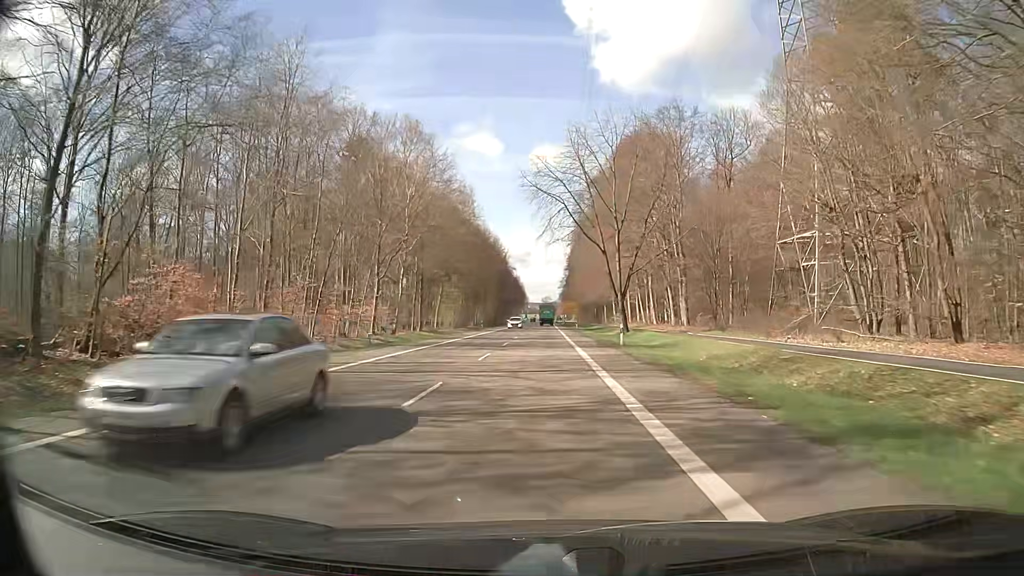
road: secondary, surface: asphalt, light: Day
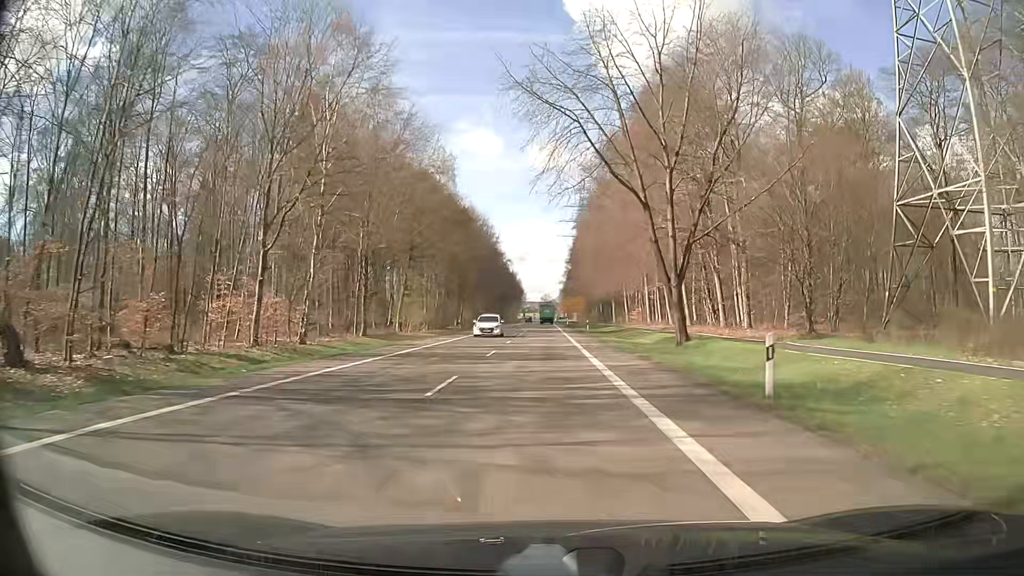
(+0.1, +21.6) m; 0°
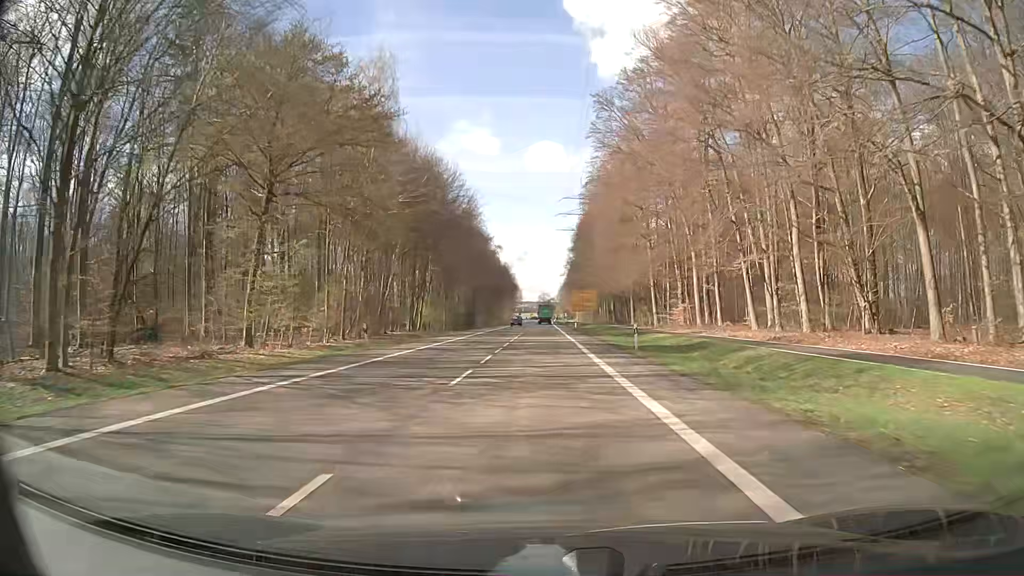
(+0.4, +32.4) m; +1°
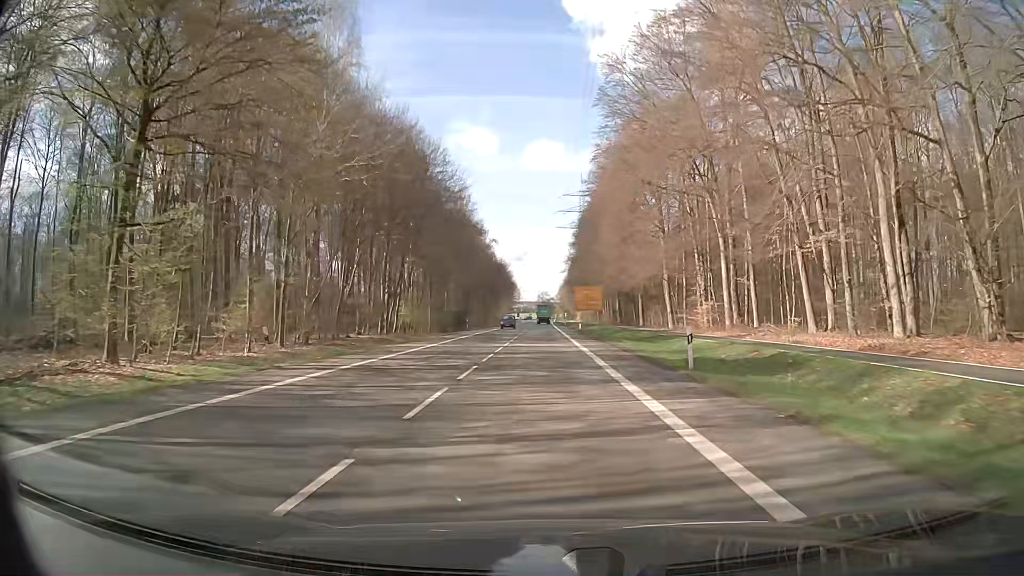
(0.0, +10.8) m; -1°
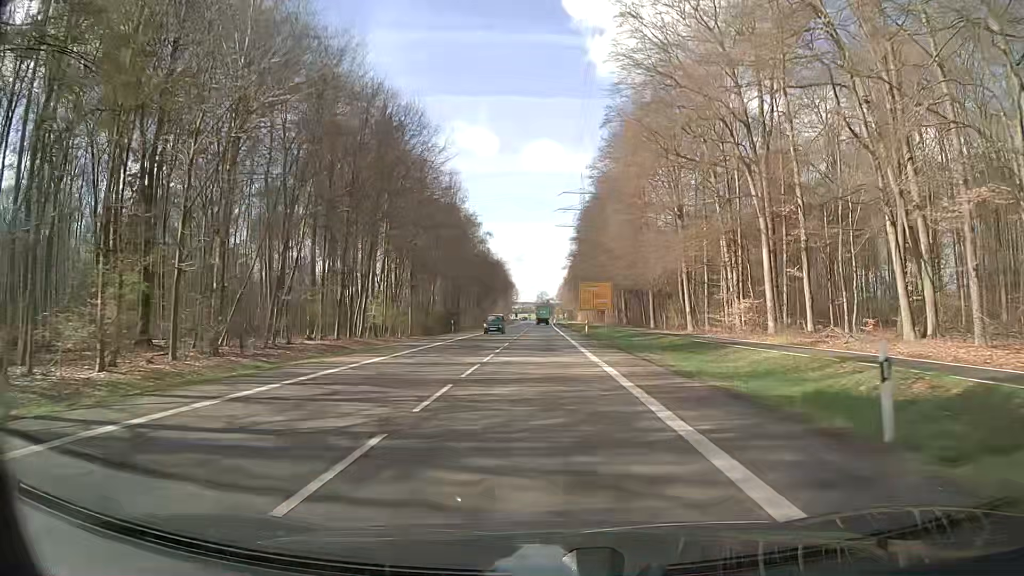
(+0.1, +10.8) m; +1°
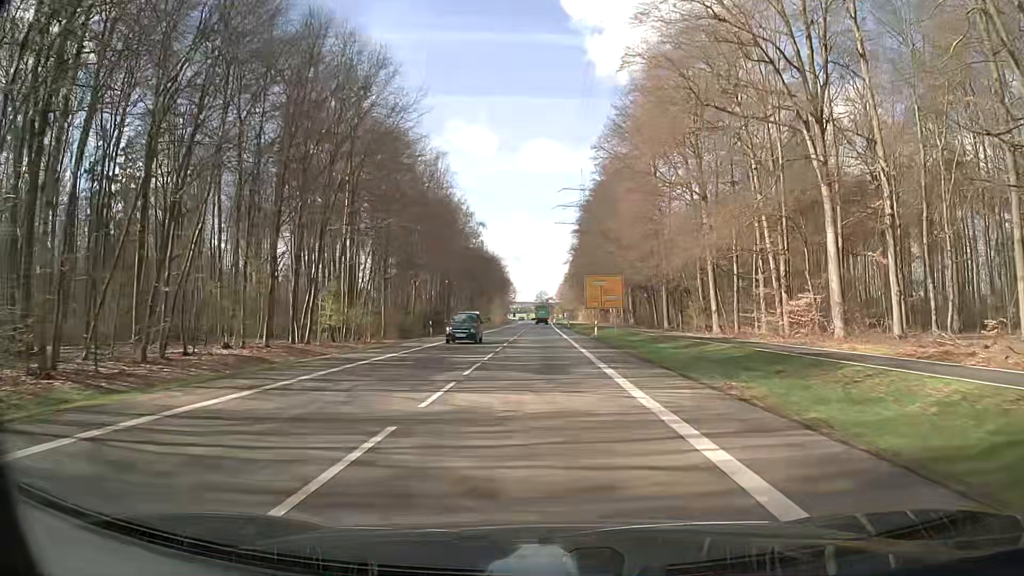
(0.0, +10.8) m; 0°
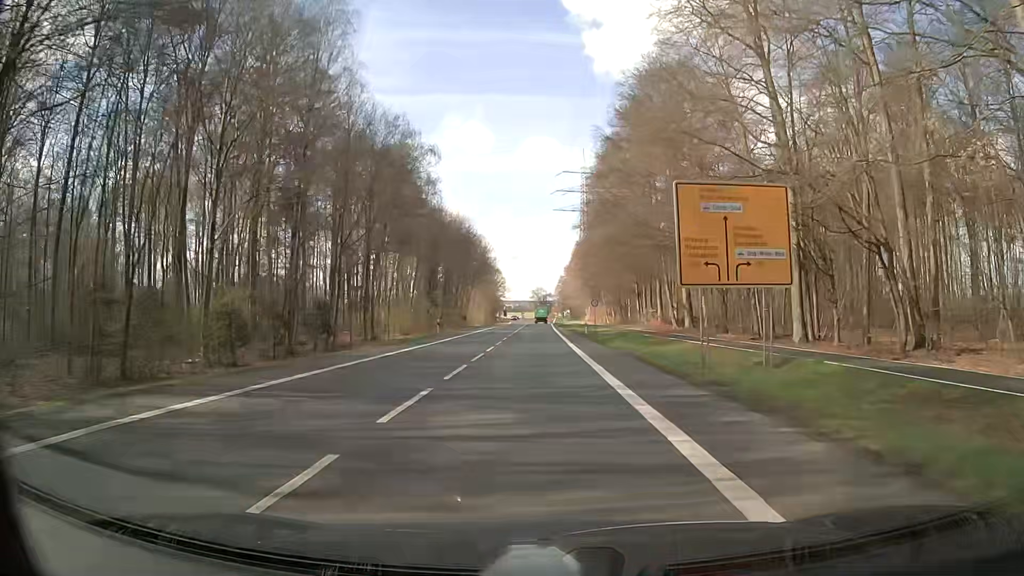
(+0.1, +43.2) m; 0°
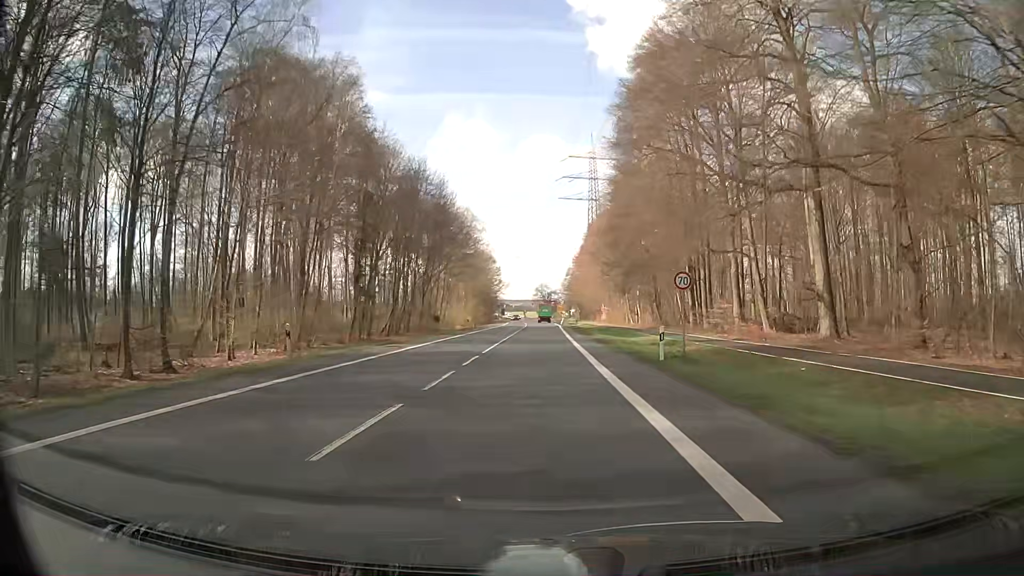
(+0.2, +32.4) m; 0°
(0, +10) (0, +20) (0, +30) (0, +40) (0, +50) (0, +60) (0, +70) (0, +80) (0, +90) (-1, +100) m
